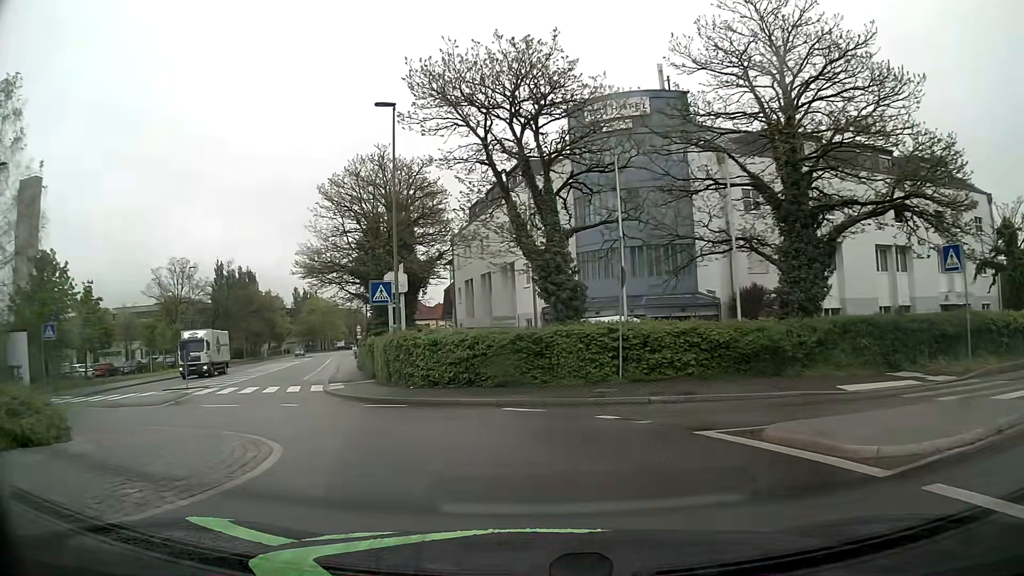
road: tertiary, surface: asphalt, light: Day
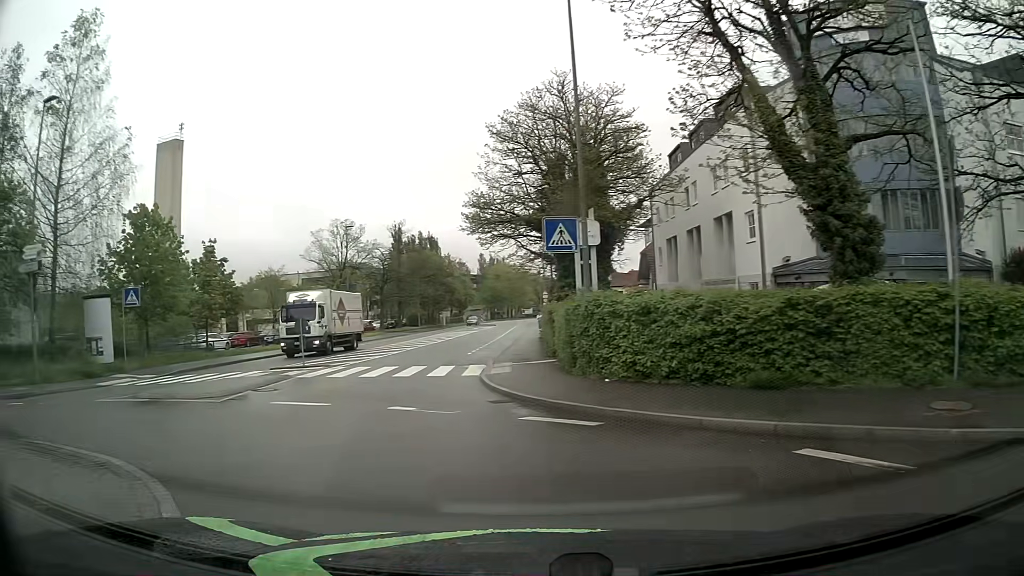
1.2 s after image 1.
(-1.1, +7.6) m; -18°
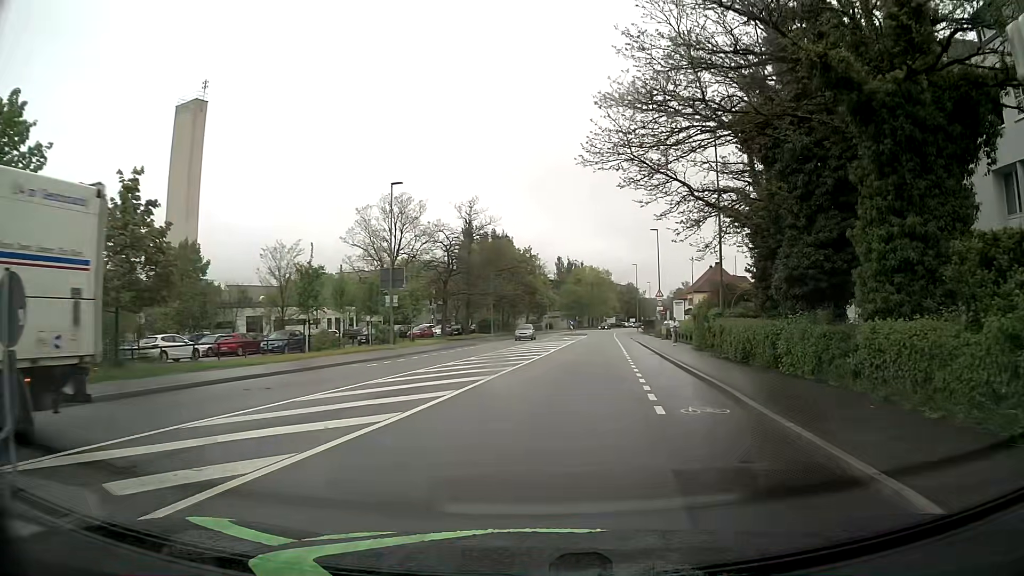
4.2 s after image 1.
(-3.3, +20.3) m; -4°
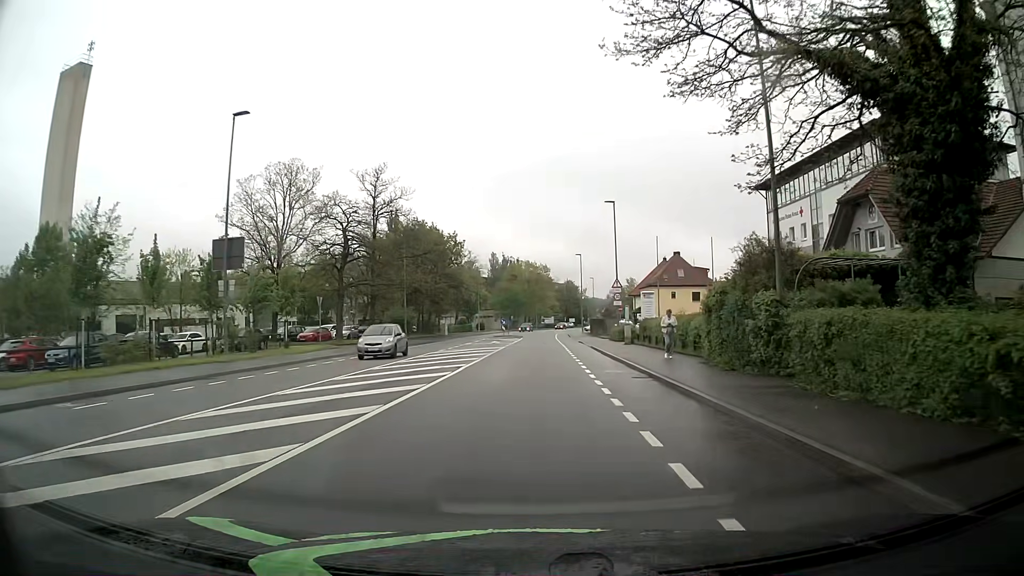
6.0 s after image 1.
(+0.9, +15.1) m; +4°
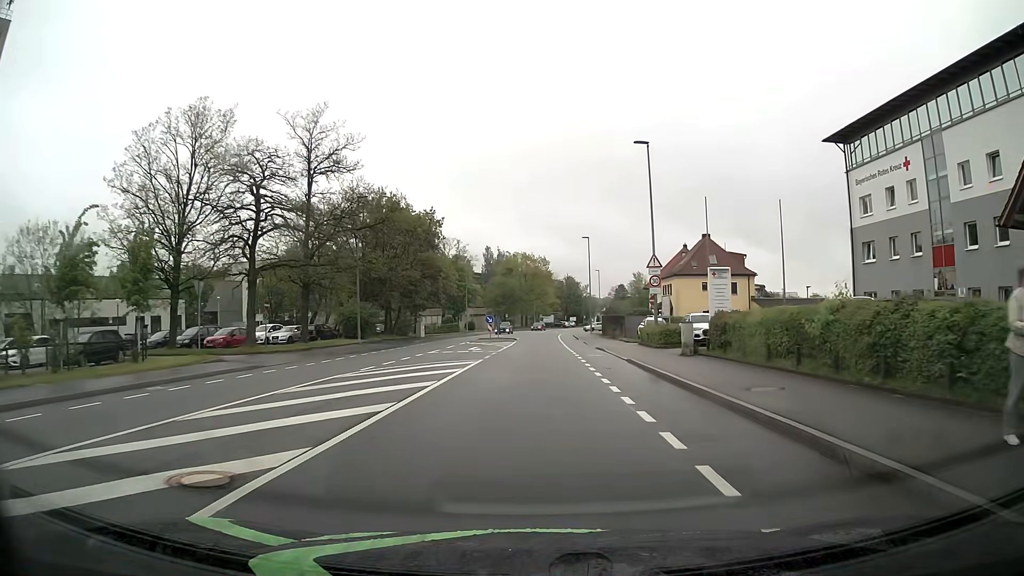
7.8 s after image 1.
(+0.1, +16.5) m; 0°
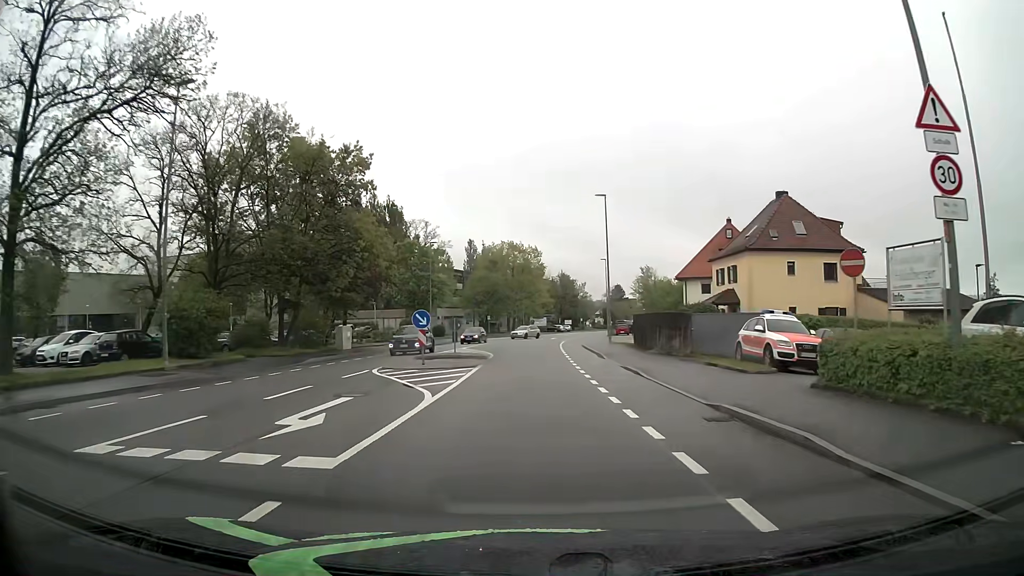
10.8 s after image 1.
(+0.2, +25.2) m; +1°
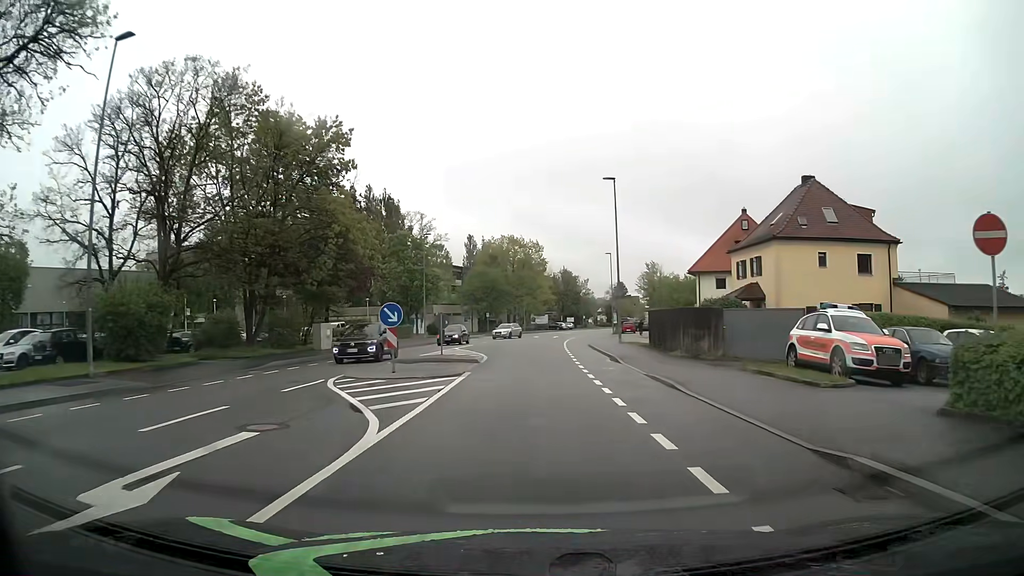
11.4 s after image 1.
(0.0, +4.8) m; 0°
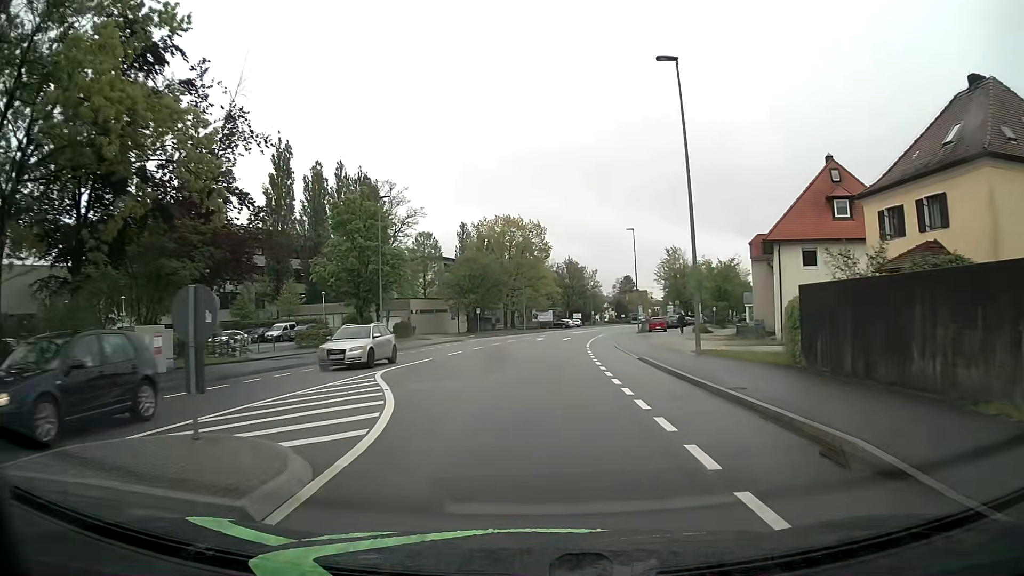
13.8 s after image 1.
(+0.1, +19.5) m; 0°
(0, +10) (0, +20) (+1, +30) (+1, +40) (+2, +50) (+4, +60) (+6, +70) (+8, +79) (+10, +89) (+13, +99) m
